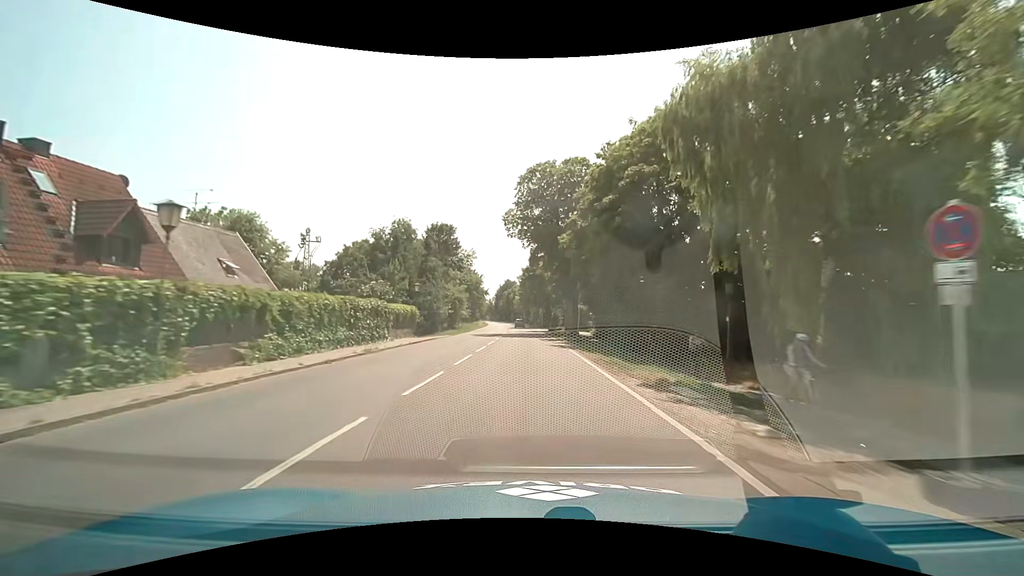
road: secondary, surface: asphalt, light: Day
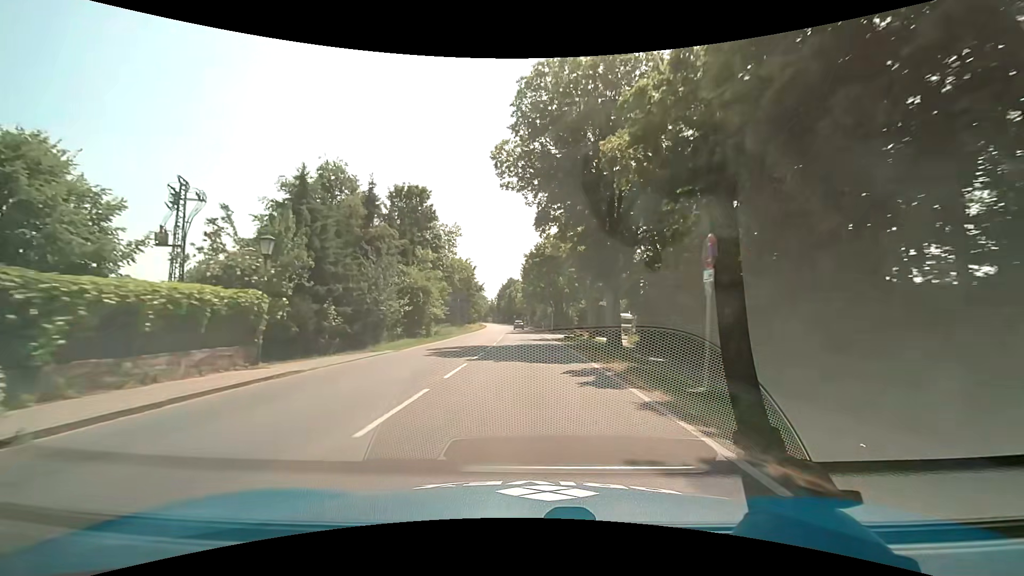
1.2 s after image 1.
(-0.1, +21.0) m; -1°
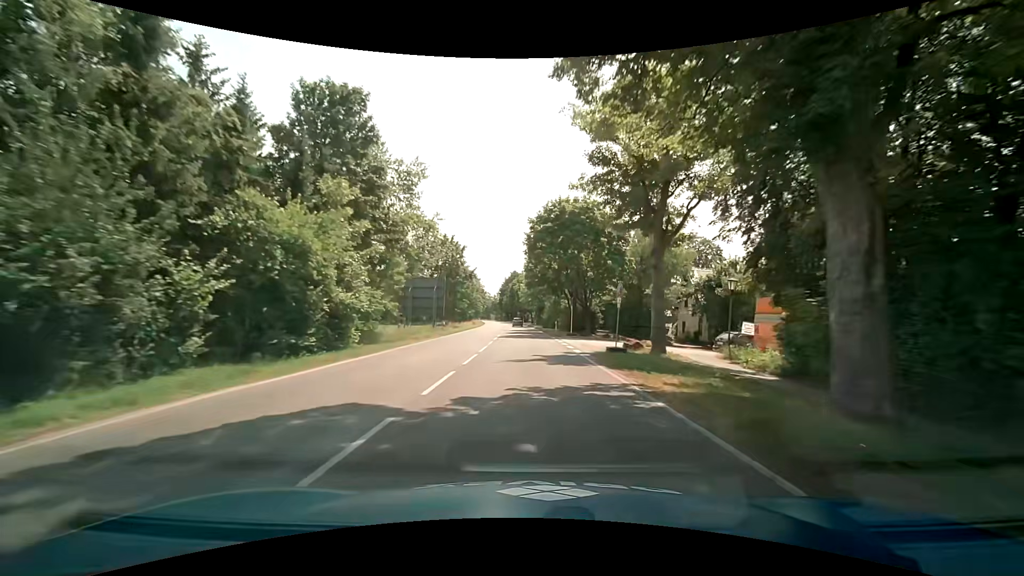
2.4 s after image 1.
(0.0, +20.9) m; 0°
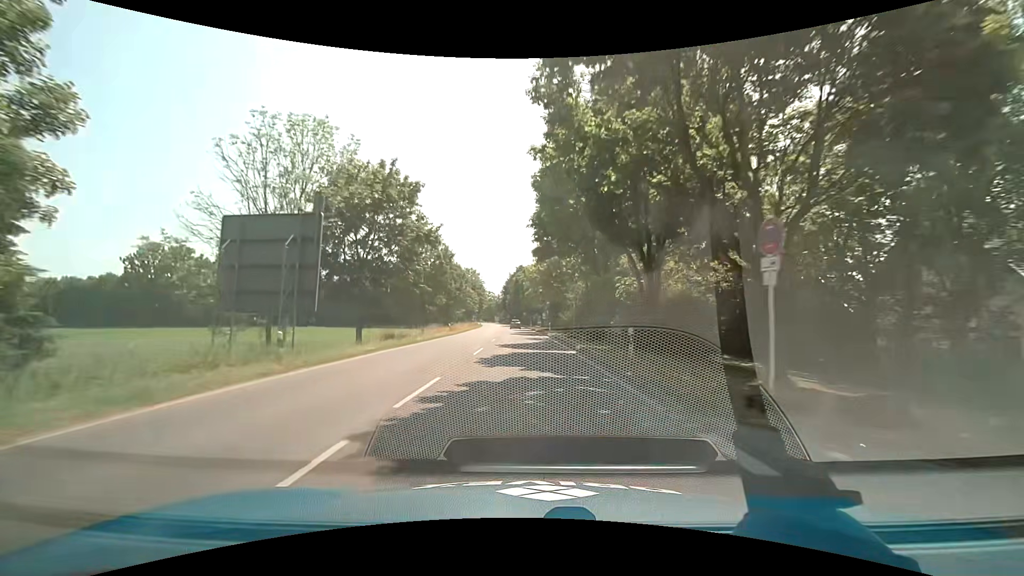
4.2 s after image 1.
(-0.2, +31.3) m; -1°
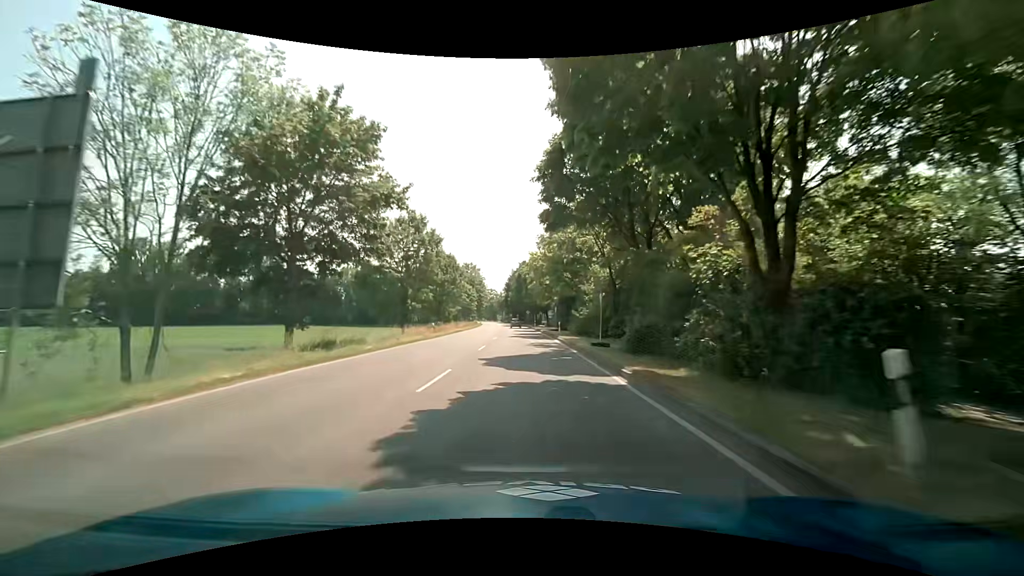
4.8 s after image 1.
(0.0, +10.4) m; -1°
(0, +10) (0, +20) (0, +30) (0, +40) (-1, +50) (-1, +60) (-1, +70) (-2, +80) (-3, +90) (-3, +100) m
